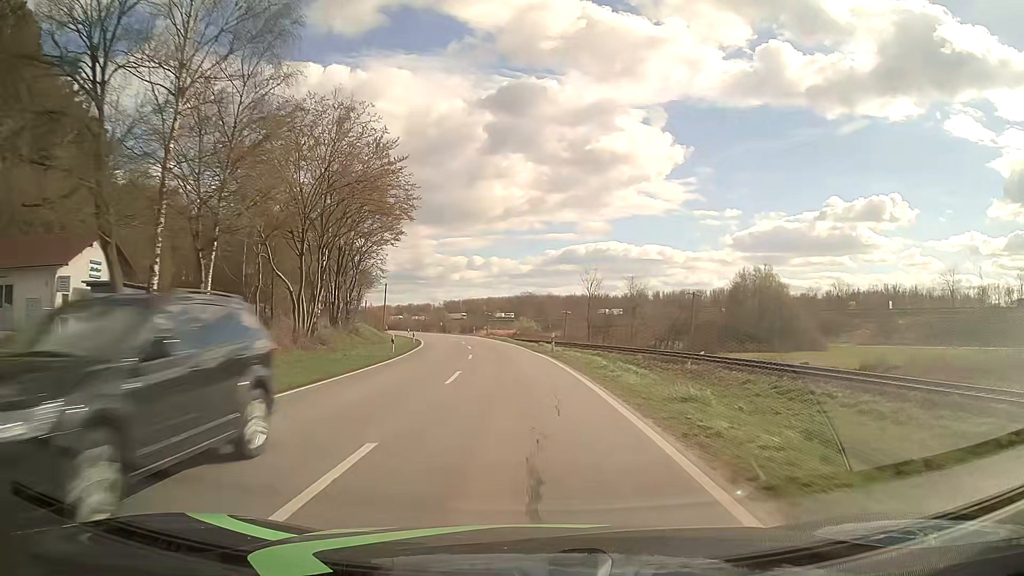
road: secondary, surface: asphalt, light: Day
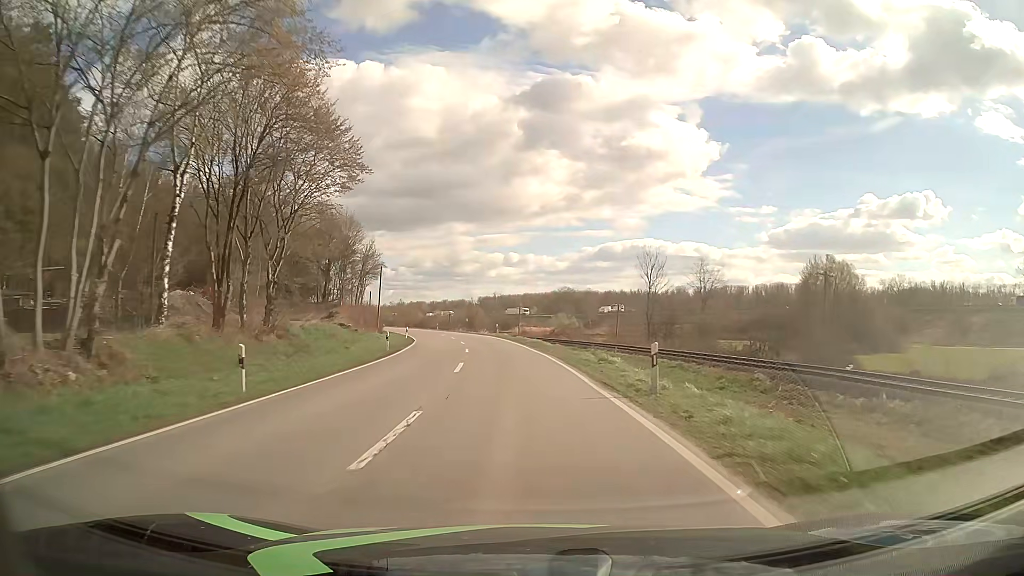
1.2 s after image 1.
(-0.6, +21.7) m; -3°
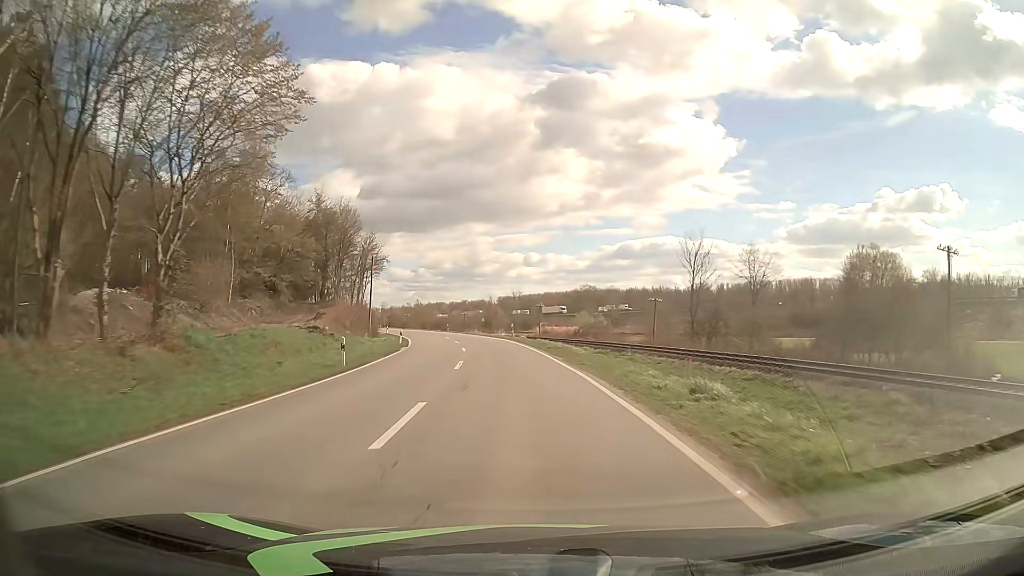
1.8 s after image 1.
(-0.2, +11.3) m; -2°
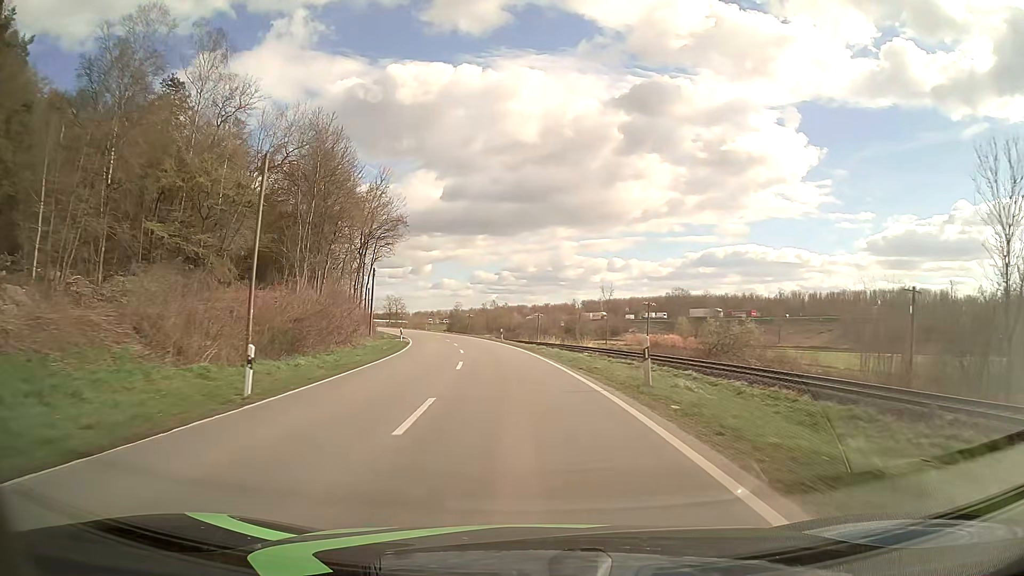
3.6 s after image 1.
(-2.2, +35.3) m; -8°
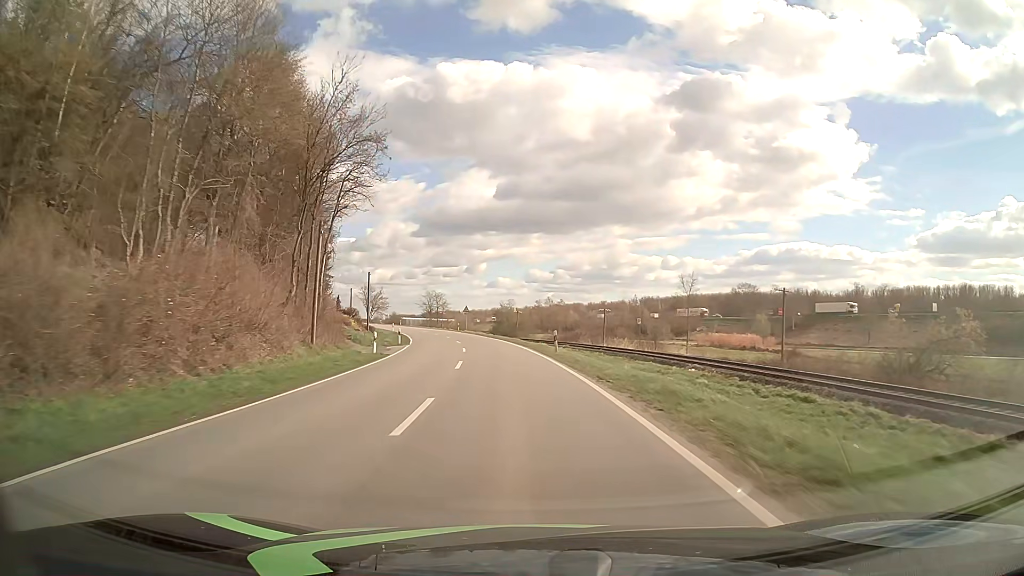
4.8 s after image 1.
(-0.9, +24.6) m; -4°
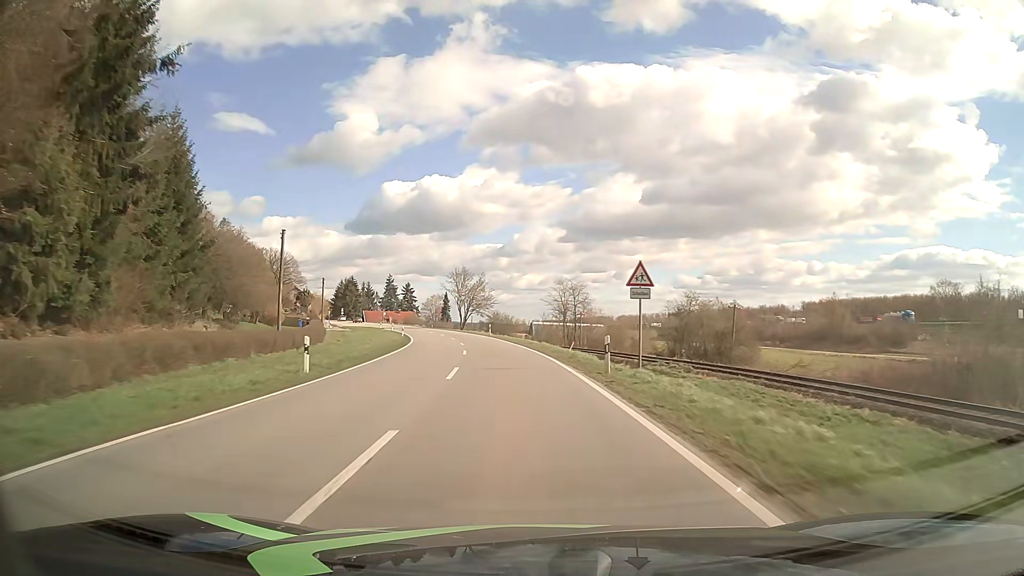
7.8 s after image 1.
(-7.3, +64.2) m; -13°
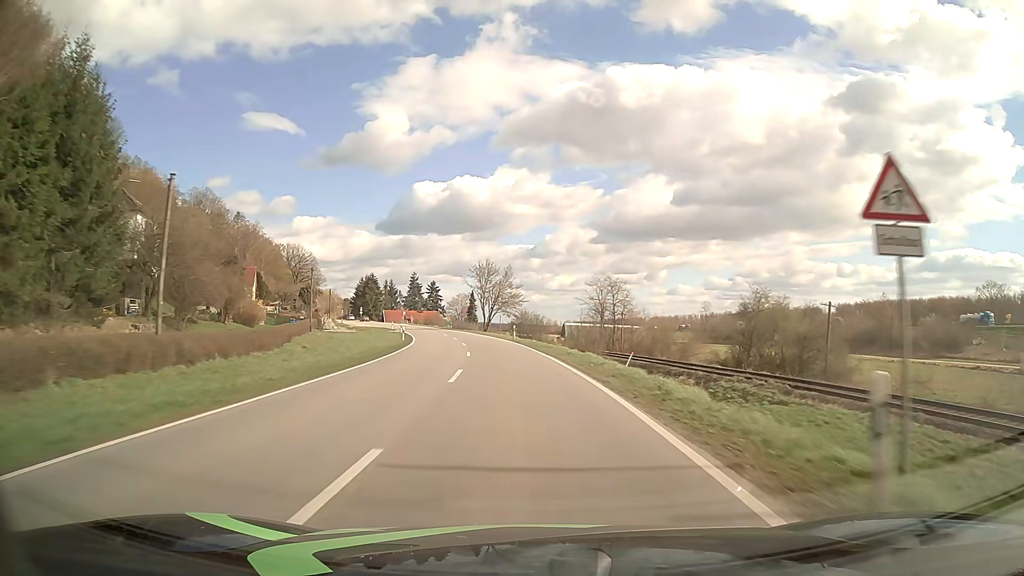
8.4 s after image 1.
(-0.2, +13.4) m; -2°
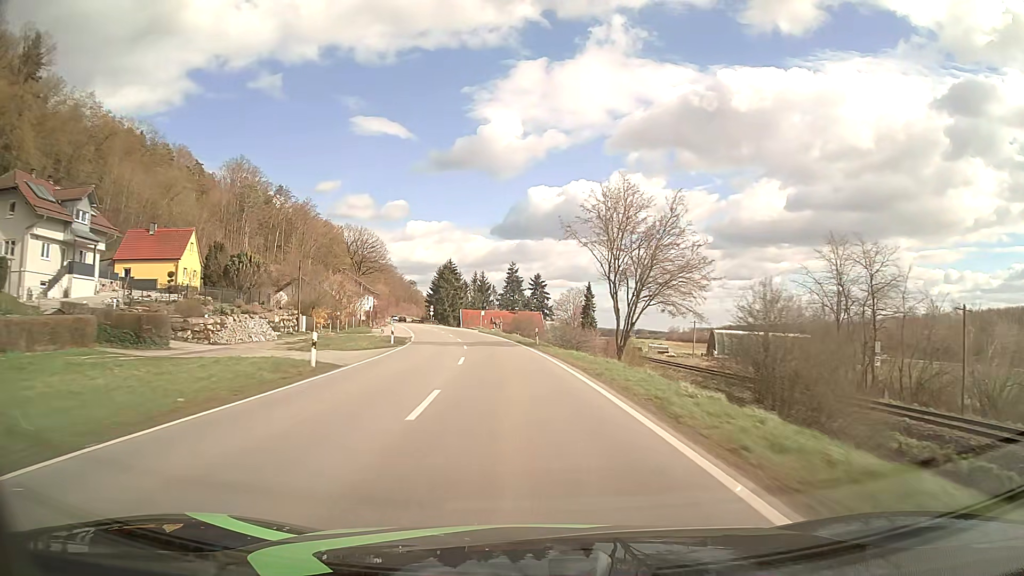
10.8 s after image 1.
(-4.8, +54.7) m; -10°
(0, +10) (-1, +20) (-1, +30) (-2, +40) (-4, +50) (-5, +60) (-7, +70) (-9, +79) (-12, +89) (-14, +99) m
